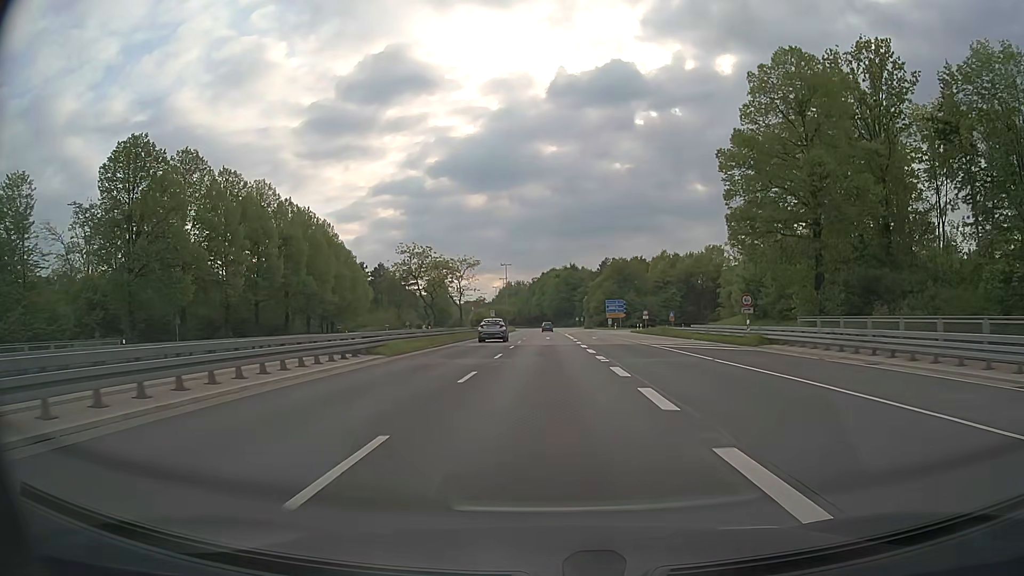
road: trunk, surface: asphalt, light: Day
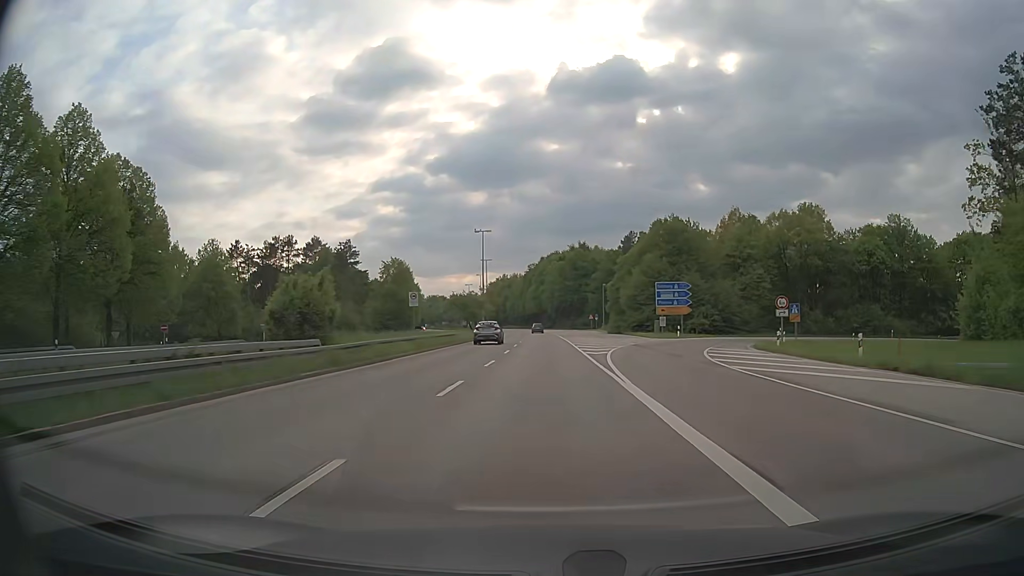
(+0.2, +57.4) m; 0°
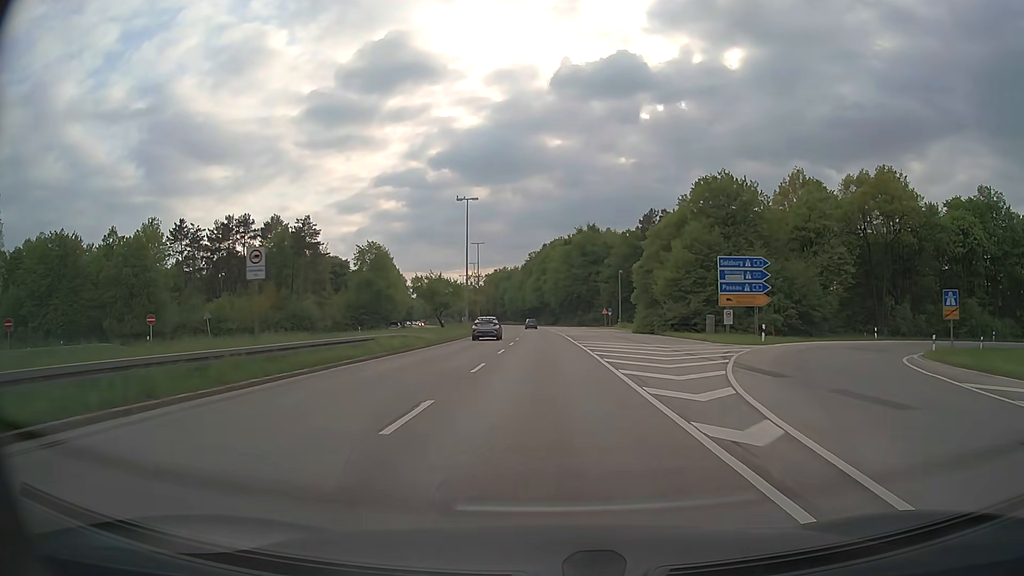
(-0.1, +23.4) m; 0°
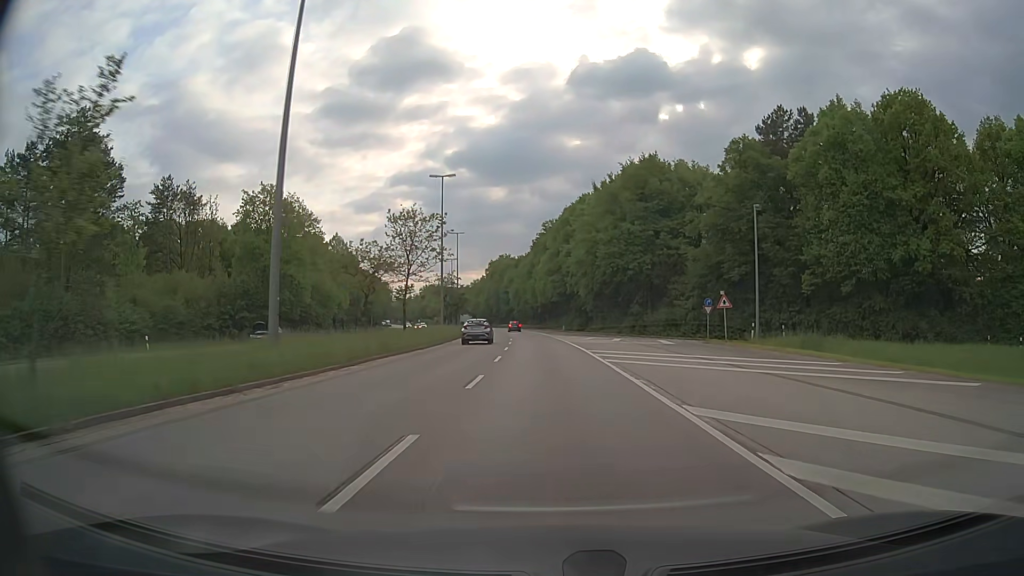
(-0.8, +58.4) m; -2°
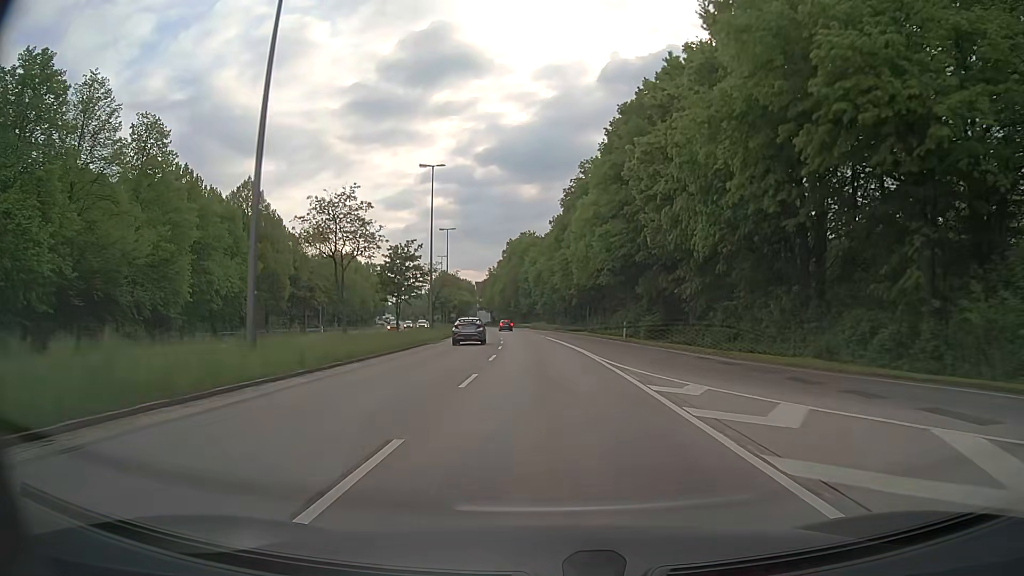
(-0.7, +45.9) m; -3°
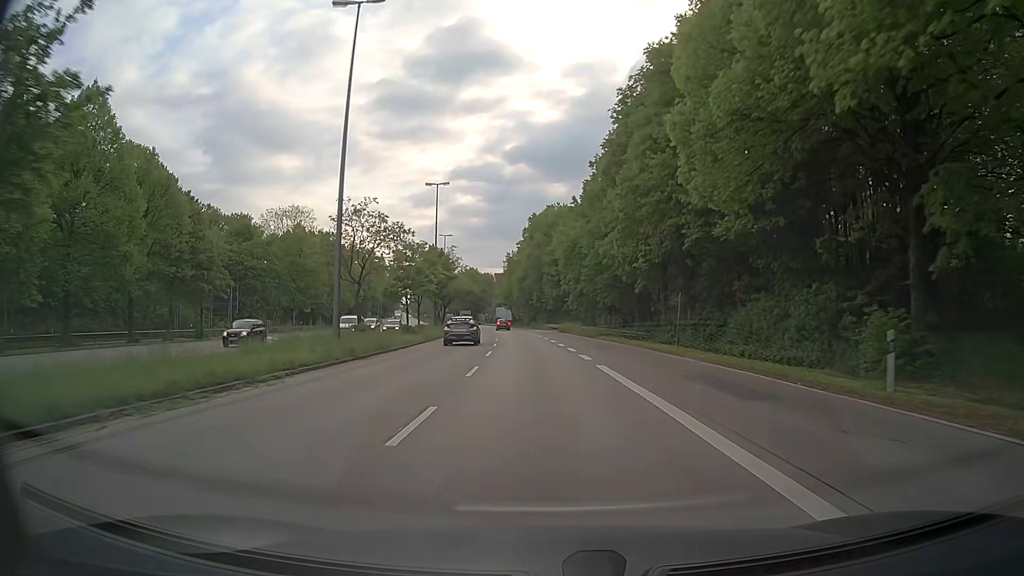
(-0.8, +33.5) m; -2°
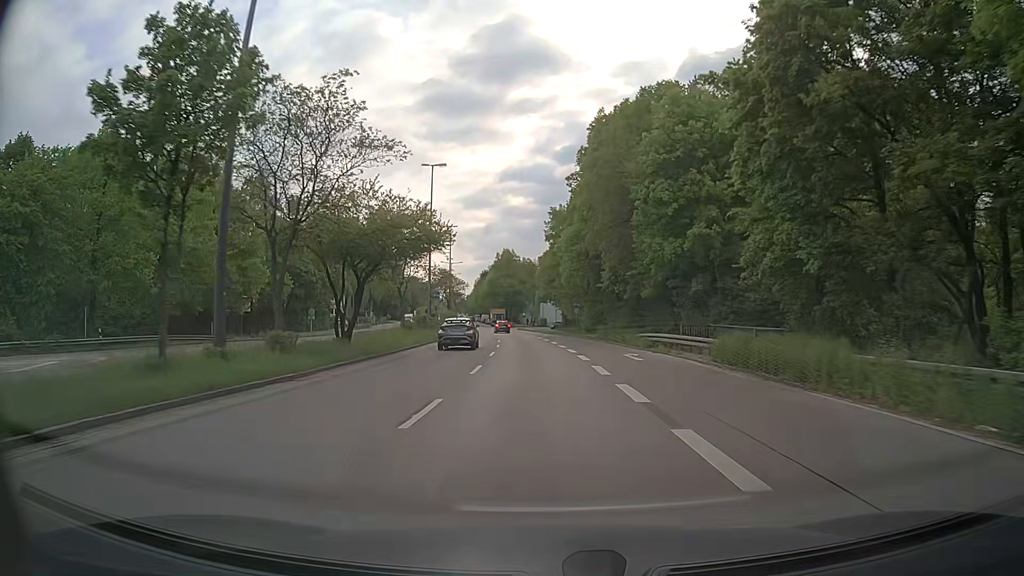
(-2.4, +53.5) m; -5°
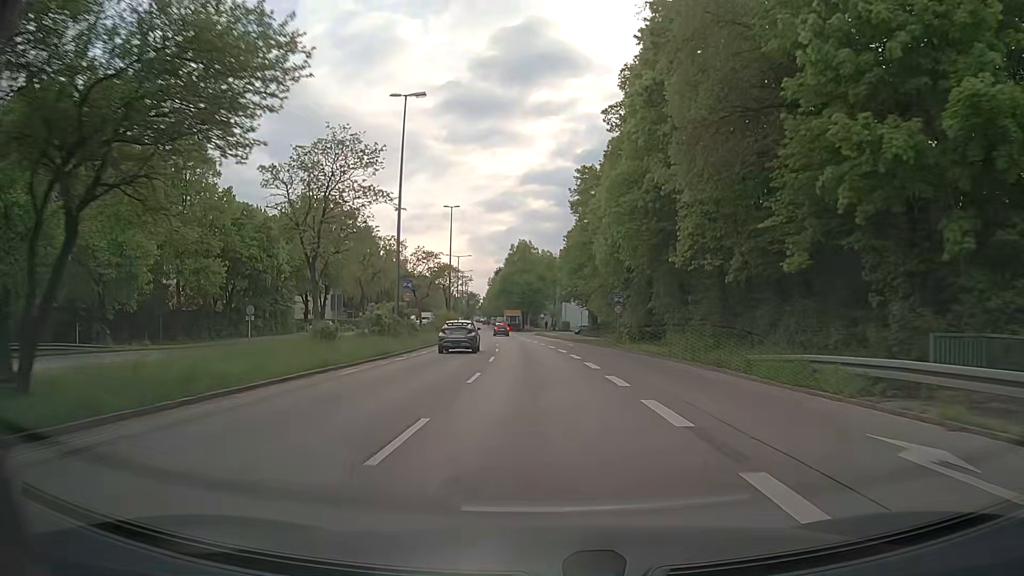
(-0.3, +20.3) m; -2°
(0, +10) (0, +20) (0, +30) (-1, +40) (-2, +50) (-2, +60) (-3, +70) (-4, +80) (-5, +90) (-6, +100) m
